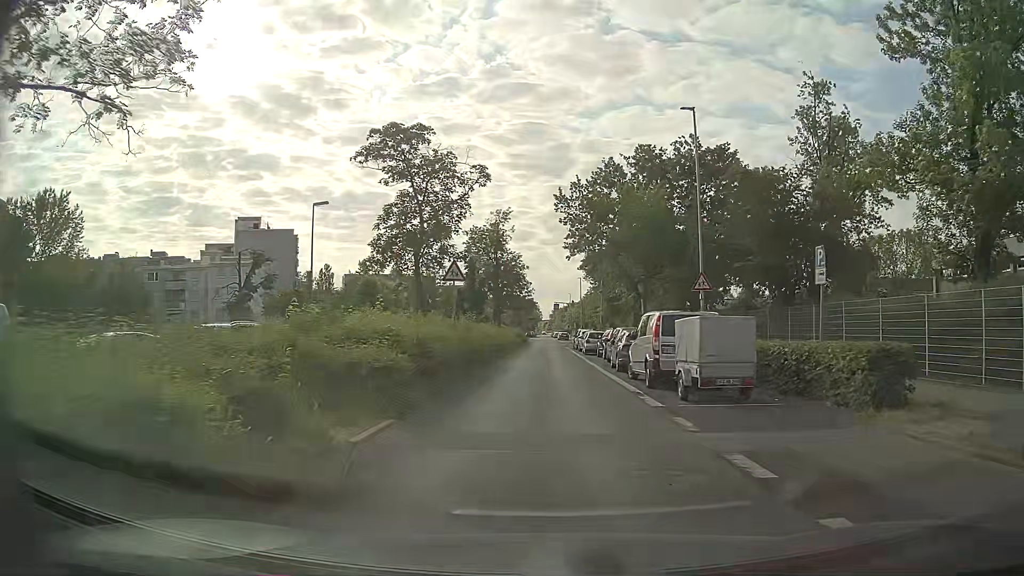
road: unclassified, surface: asphalt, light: Day
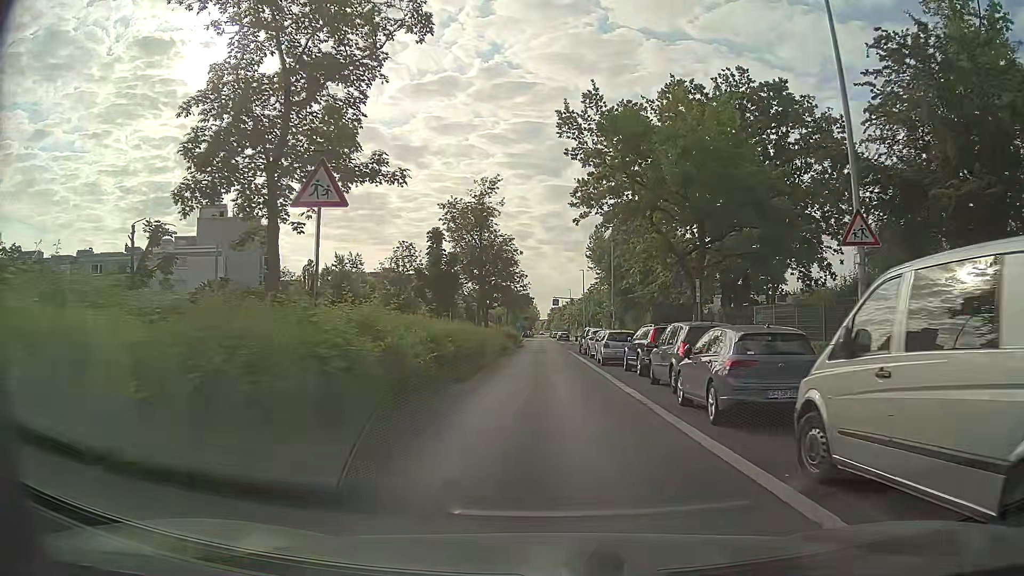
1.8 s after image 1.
(0.0, +13.8) m; 0°
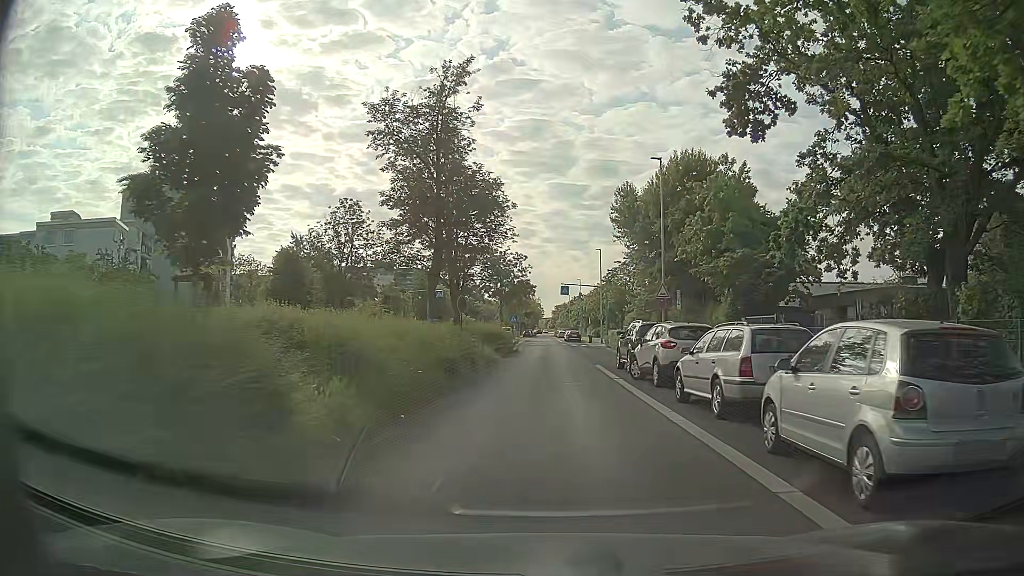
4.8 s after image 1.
(+0.1, +22.9) m; 0°
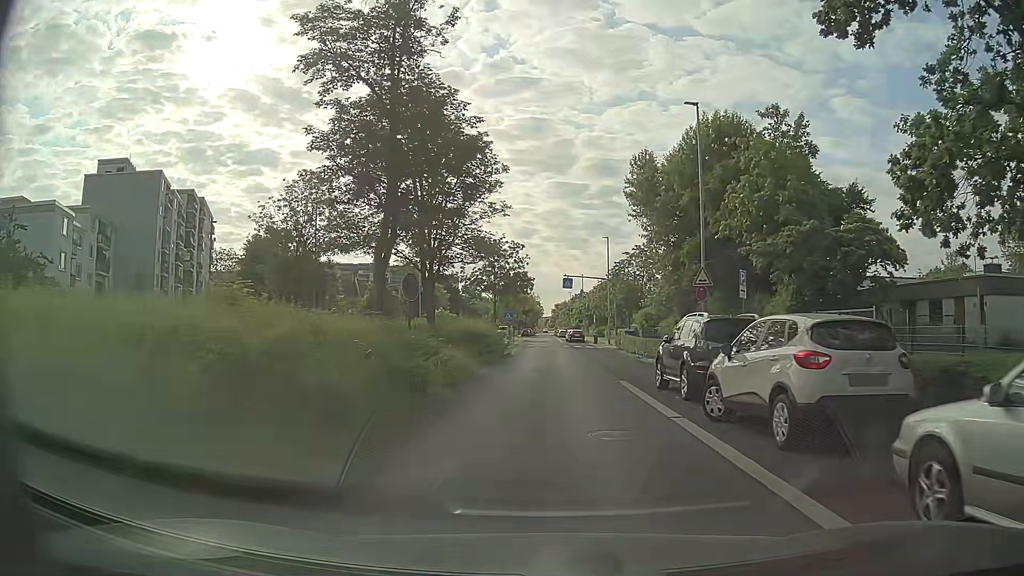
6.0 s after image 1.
(0.0, +8.9) m; +1°
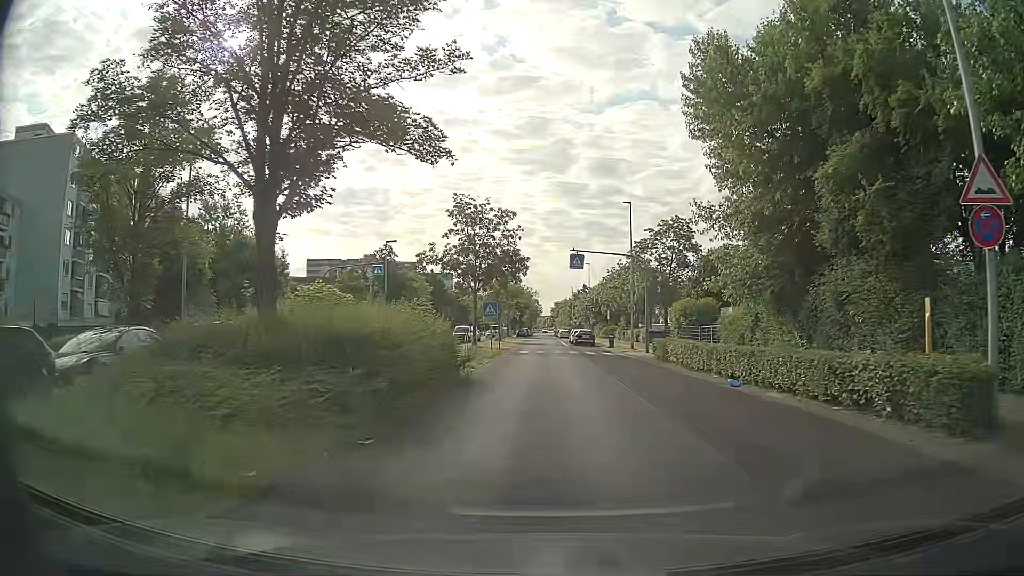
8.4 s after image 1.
(-0.2, +17.9) m; -1°
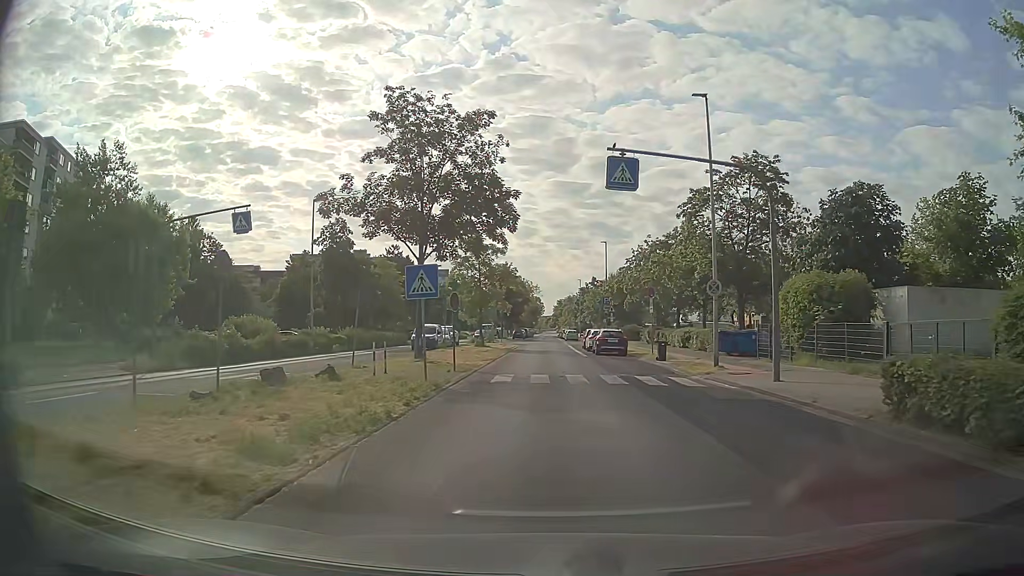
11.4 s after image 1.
(+0.3, +22.4) m; 0°
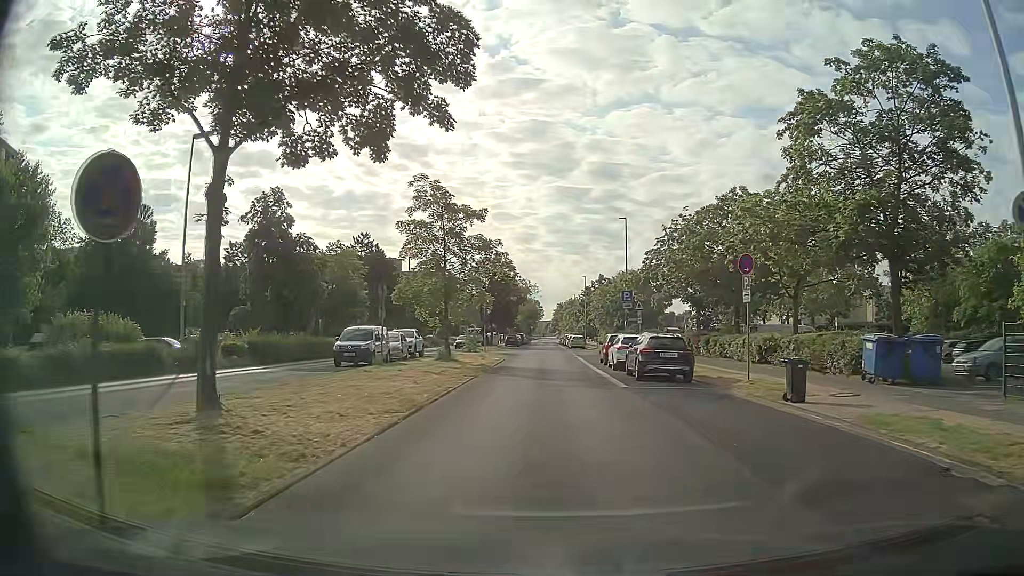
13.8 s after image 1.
(+0.2, +17.3) m; +1°
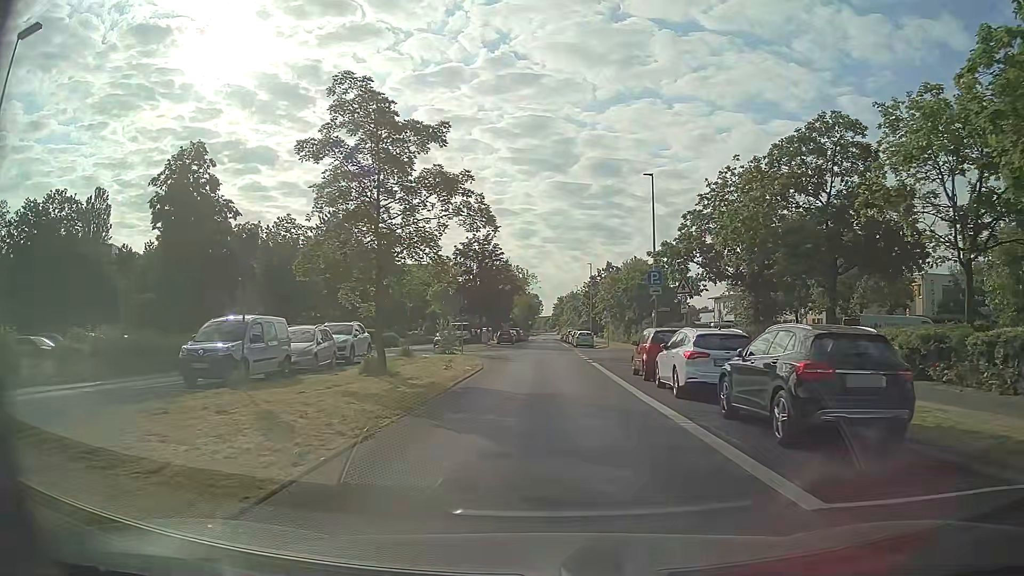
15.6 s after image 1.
(-0.1, +13.2) m; 0°
(0, +10) (0, +20) (0, +30) (0, +40) (0, +50) (0, +60) (0, +70) (0, +80) (0, +90) (0, +100) m
